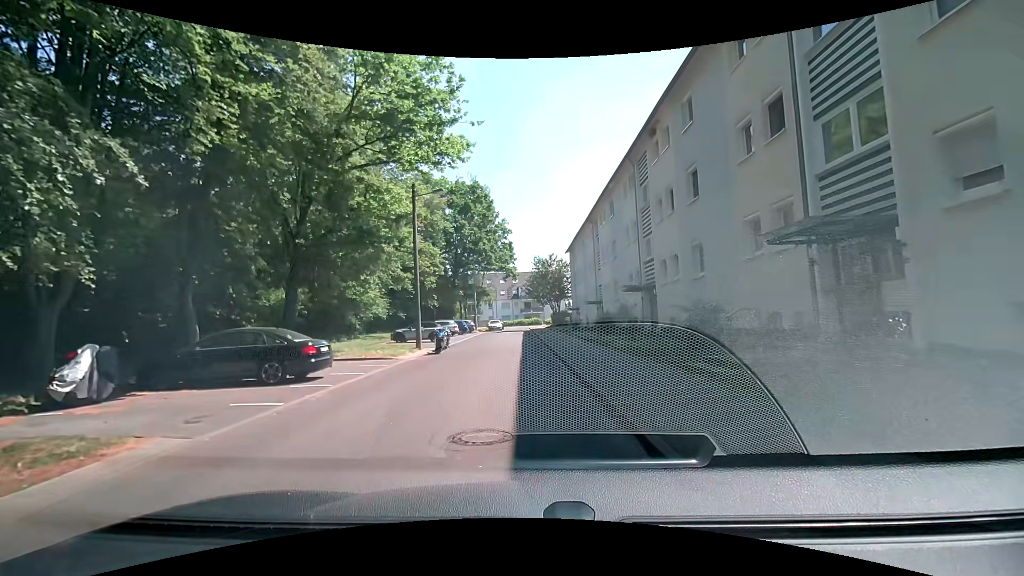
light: Day
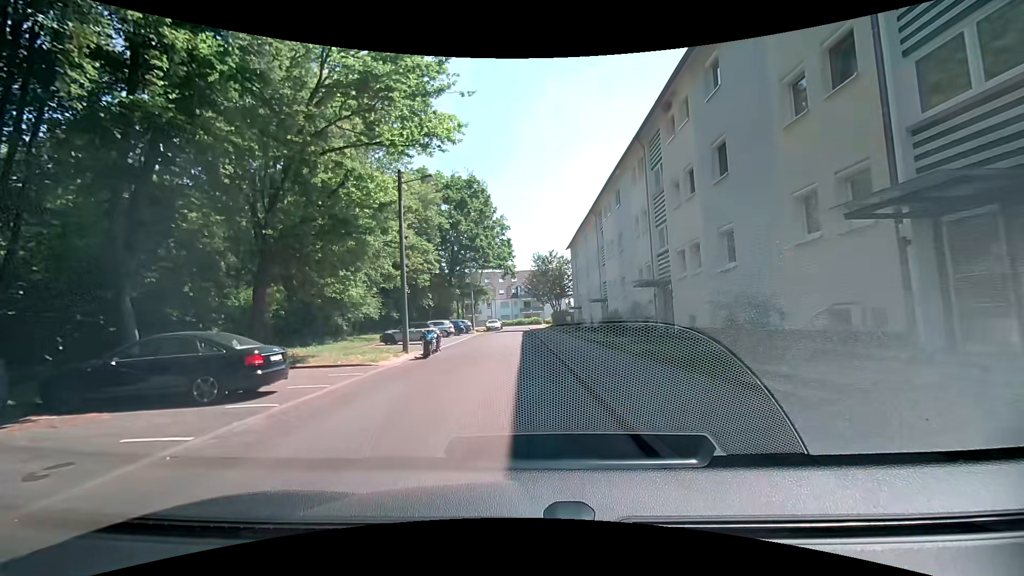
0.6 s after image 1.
(0.0, +2.5) m; 0°
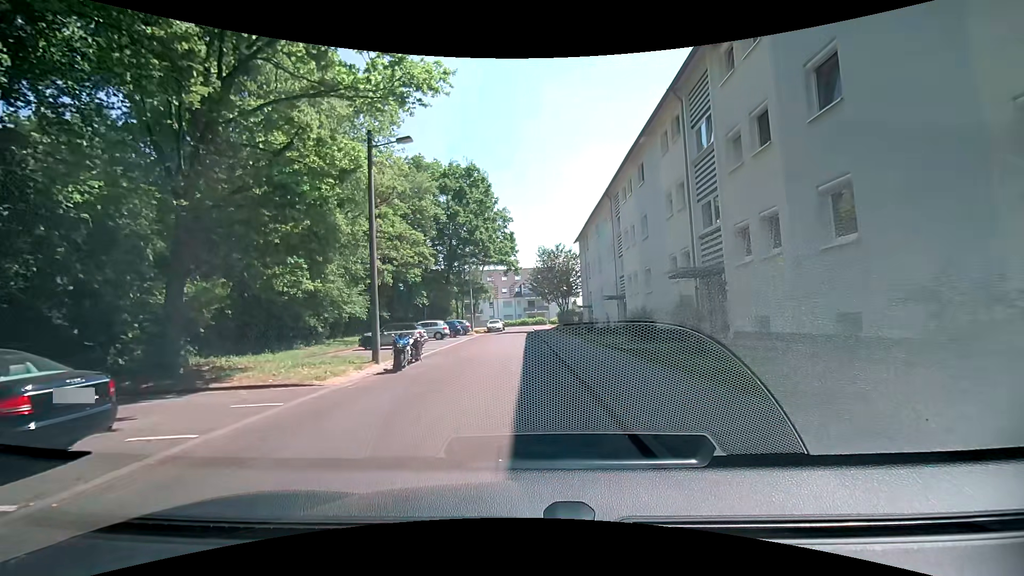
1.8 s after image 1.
(-0.1, +5.0) m; -2°
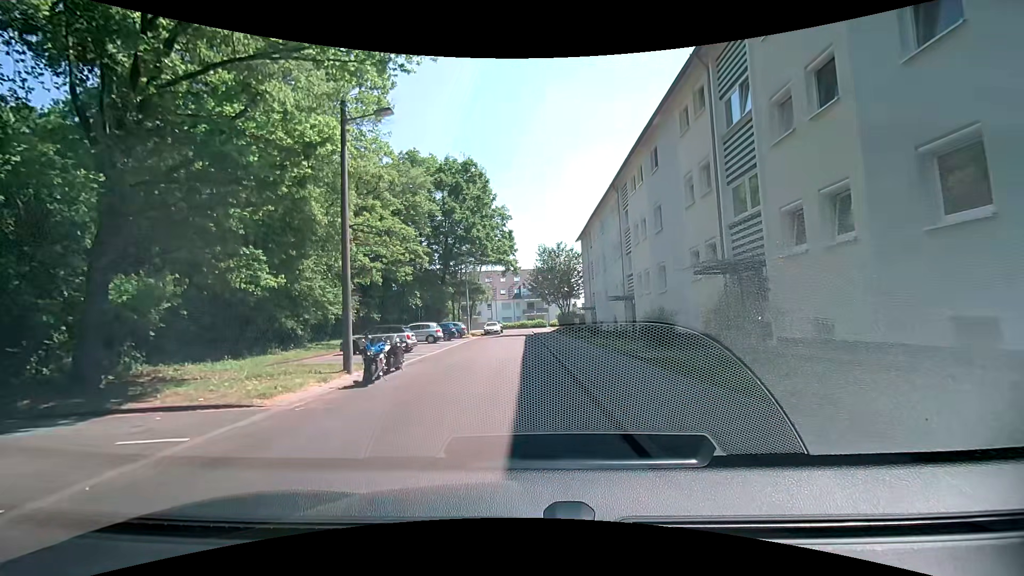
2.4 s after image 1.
(0.0, +2.7) m; -2°
